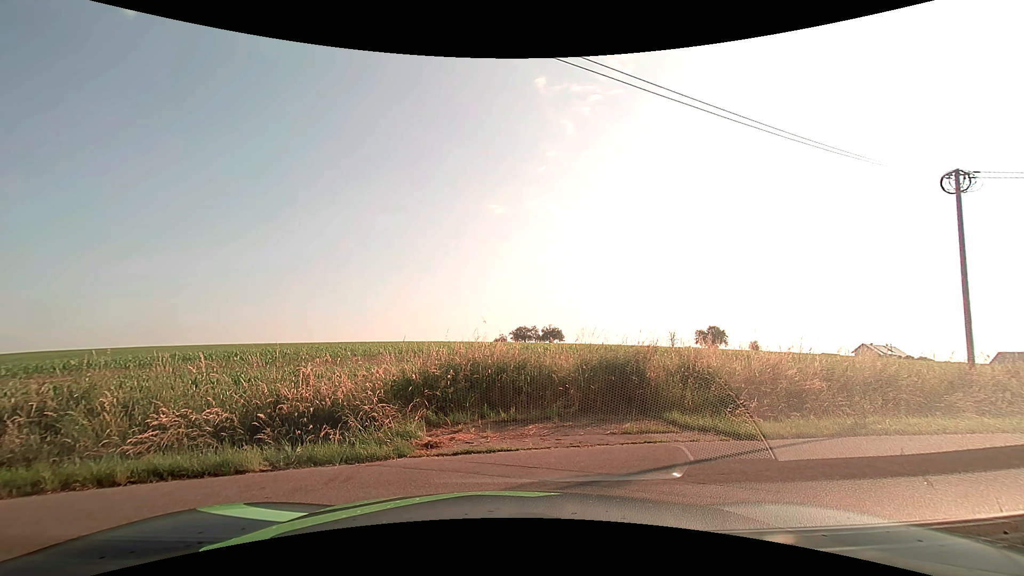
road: unclassified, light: Day
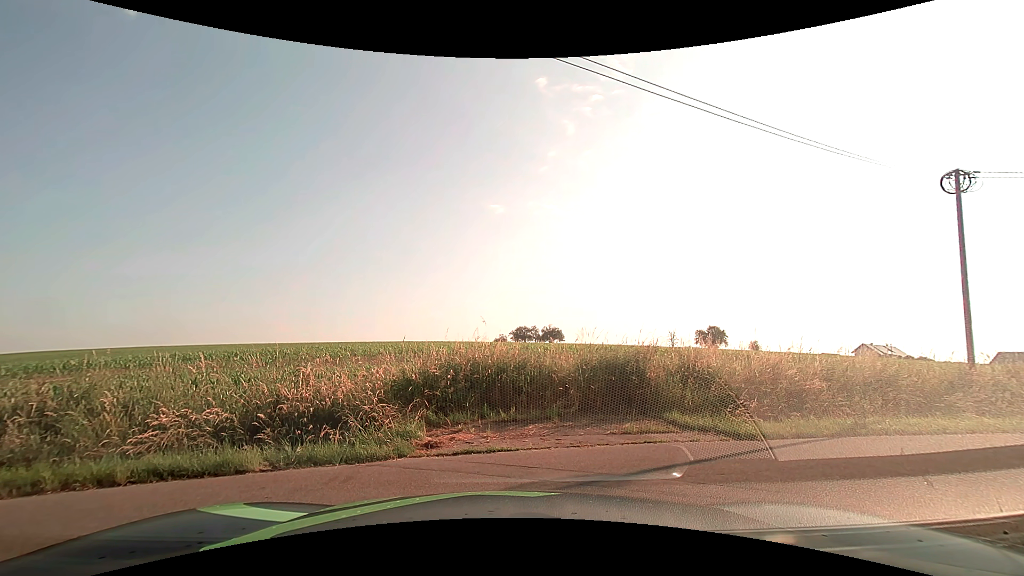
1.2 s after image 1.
(0.0, 0.0) m; 0°
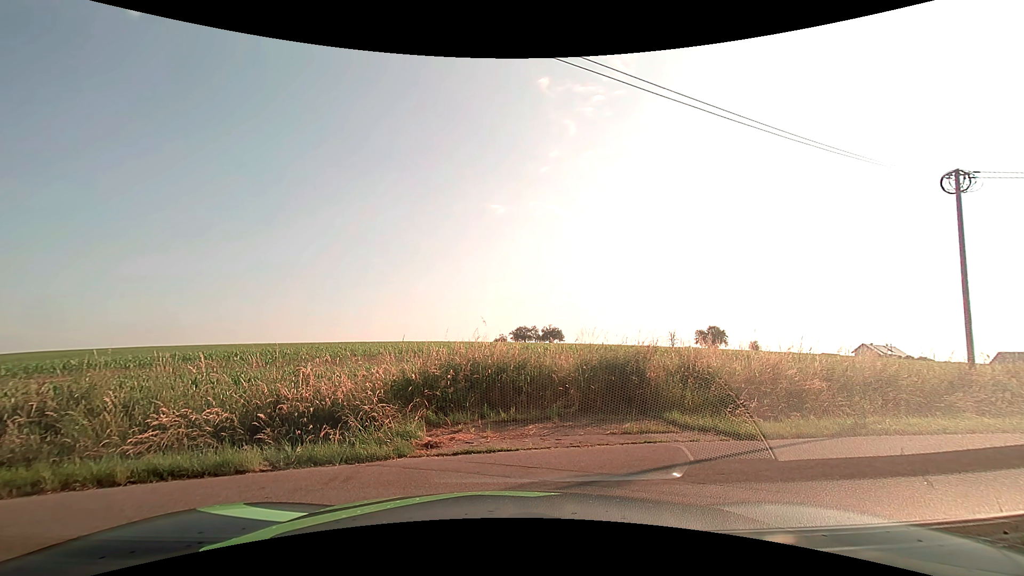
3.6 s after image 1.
(0.0, 0.0) m; 0°
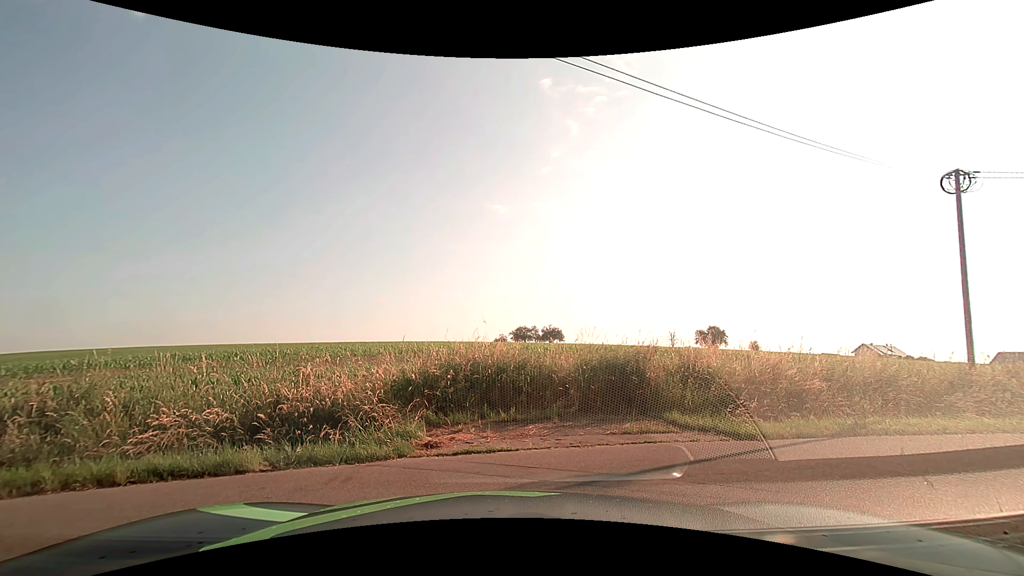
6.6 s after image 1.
(0.0, 0.0) m; 0°
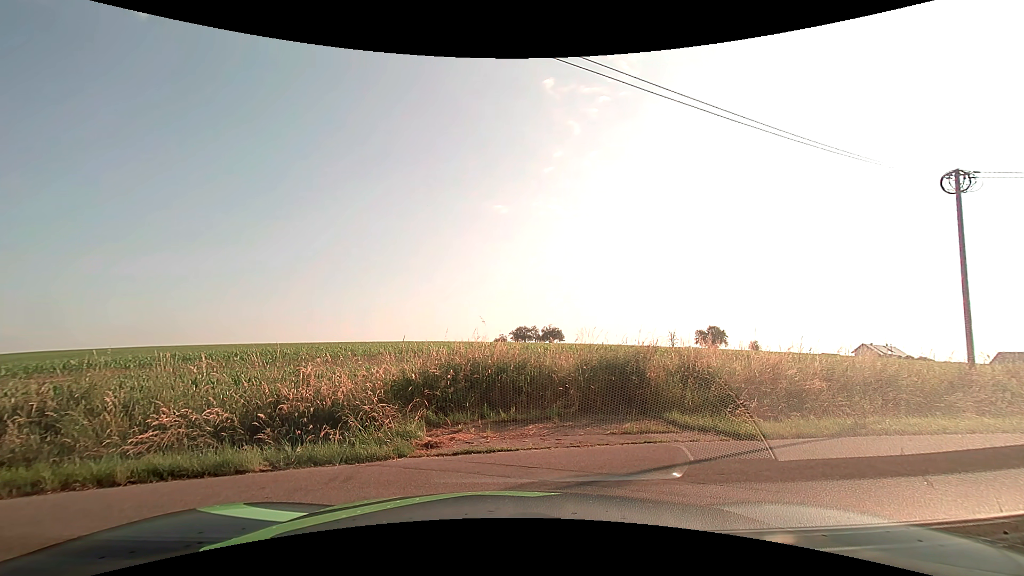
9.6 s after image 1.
(0.0, 0.0) m; 0°
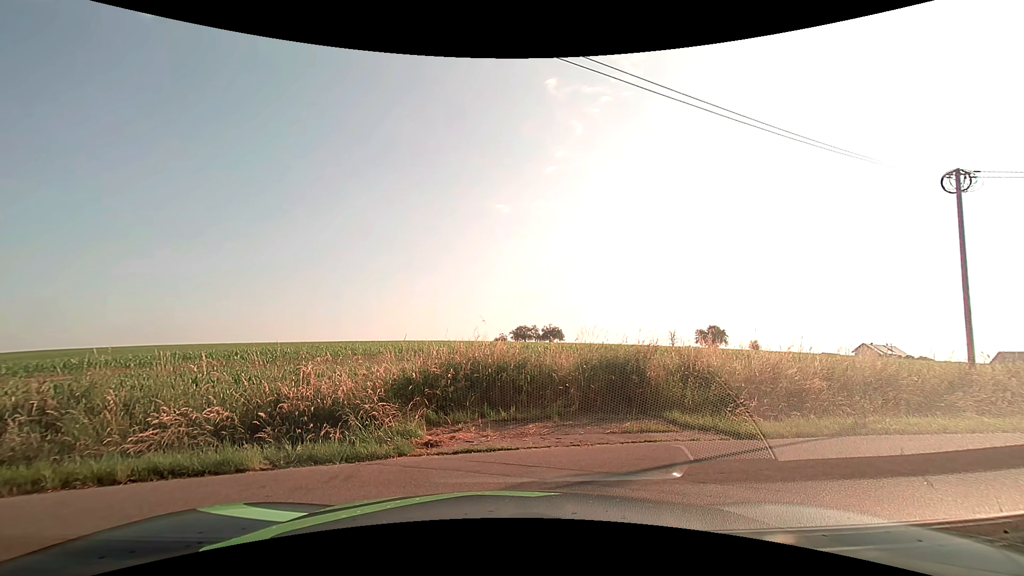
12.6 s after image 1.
(0.0, 0.0) m; 0°
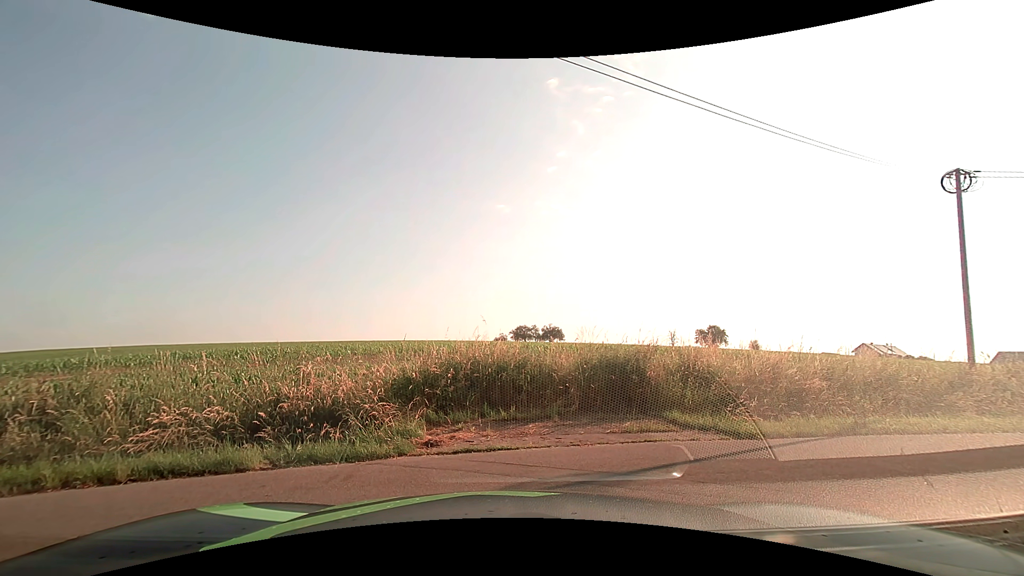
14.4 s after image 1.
(0.0, 0.0) m; 0°
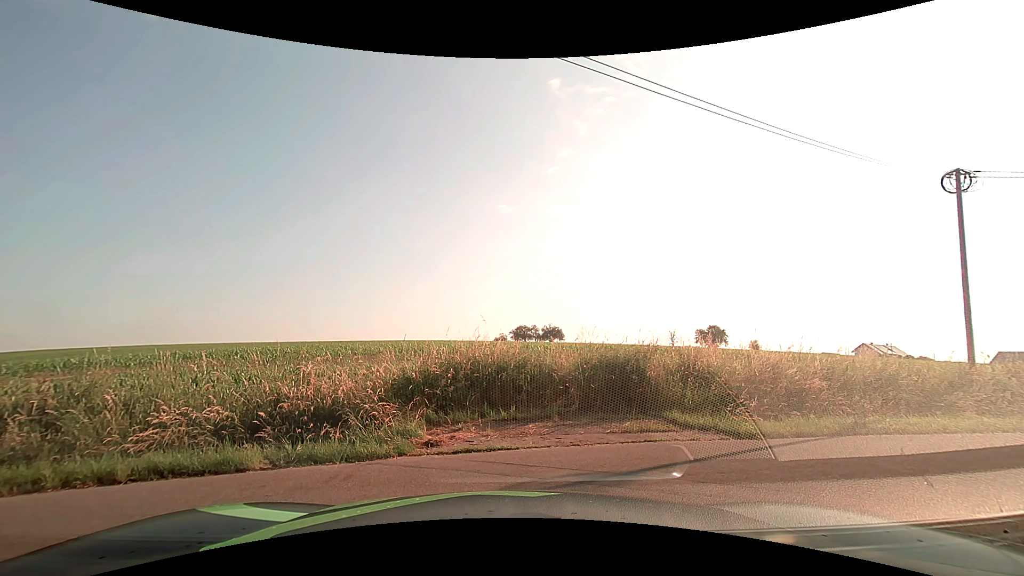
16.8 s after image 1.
(0.0, 0.0) m; 0°
